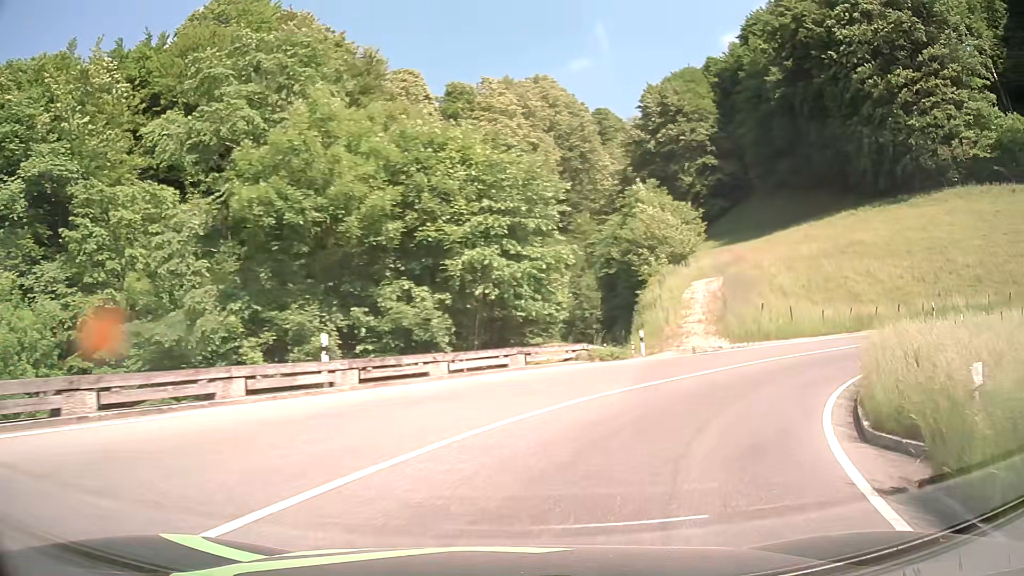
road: primary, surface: asphalt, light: Day
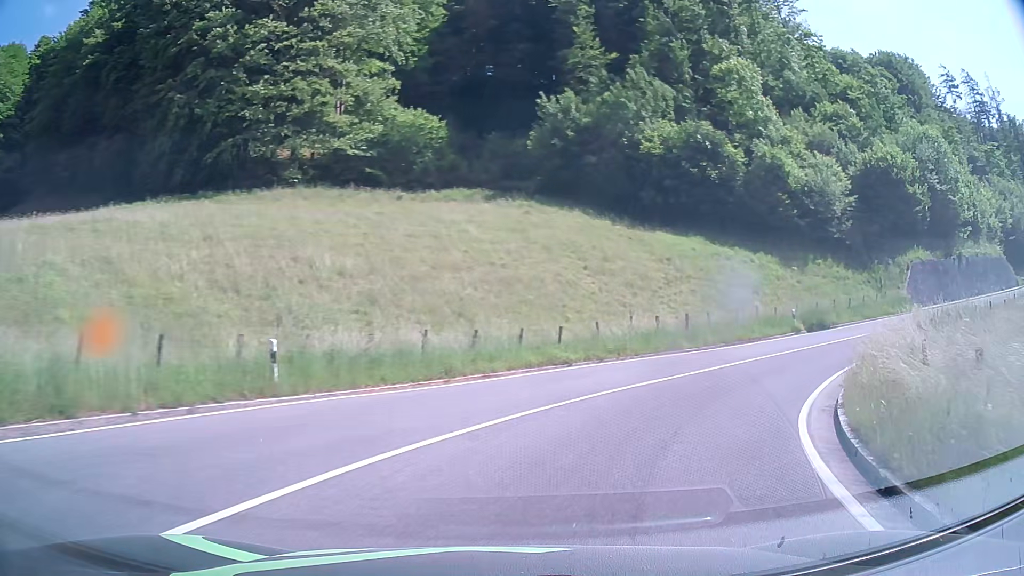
(+14.7, +24.0) m; +63°
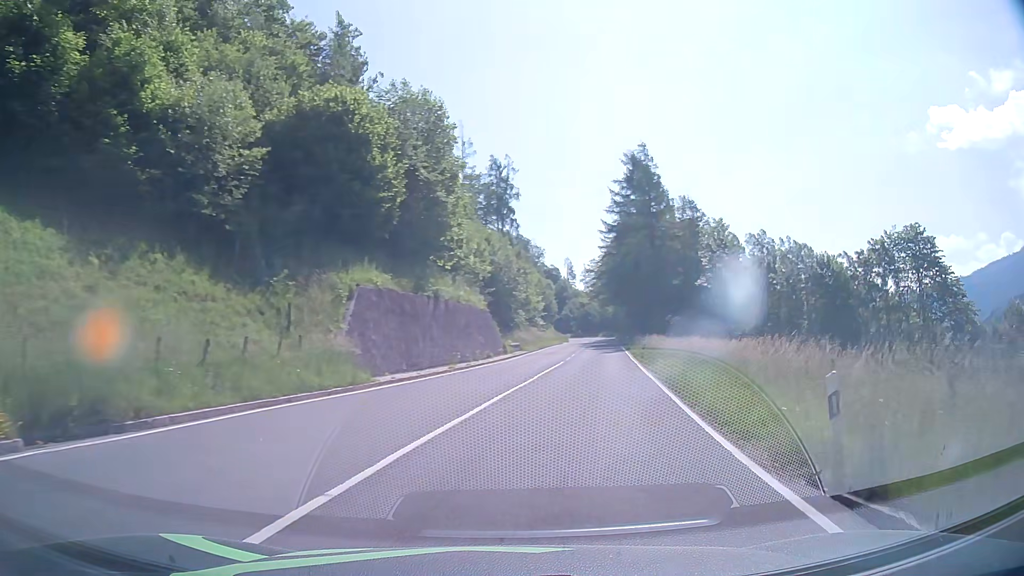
(+11.8, +22.6) m; +54°
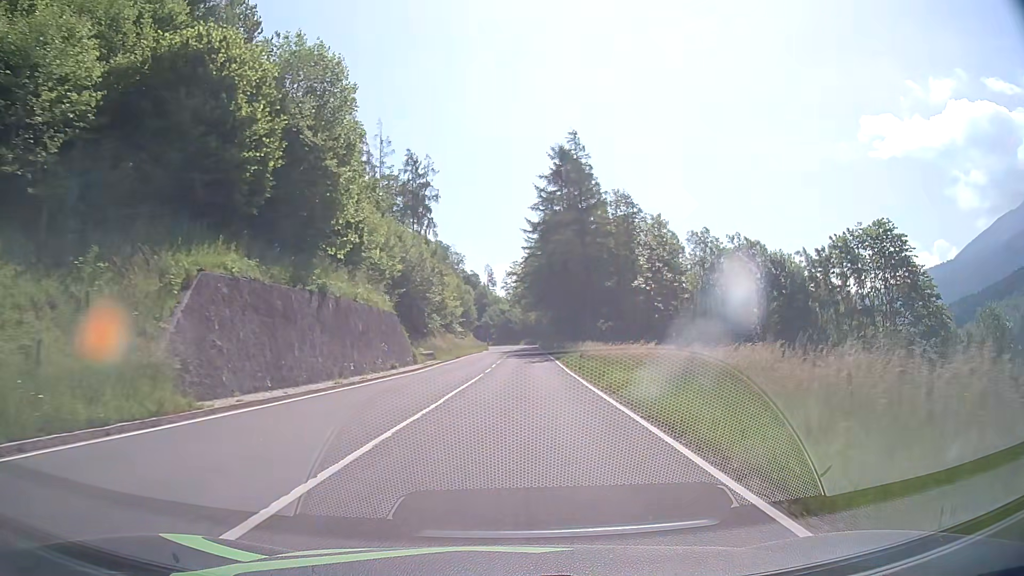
(+0.6, +7.2) m; +8°
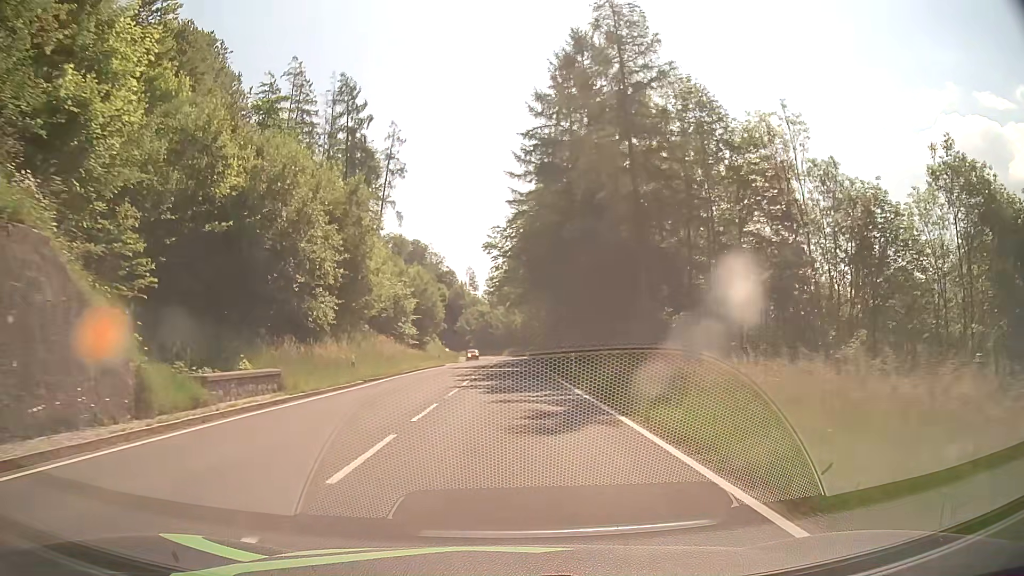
(+1.0, +32.2) m; +2°
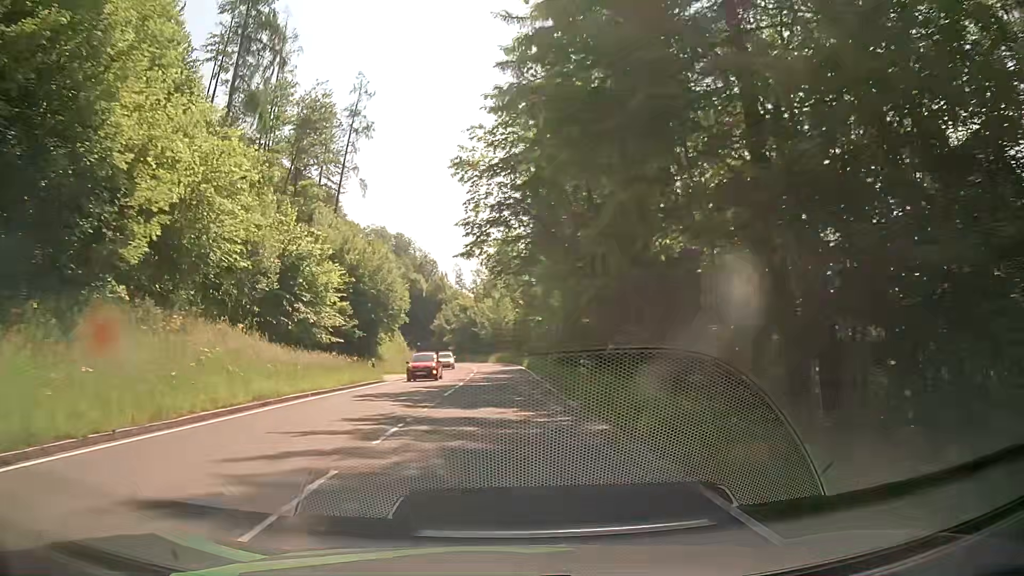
(+0.2, +27.5) m; +1°
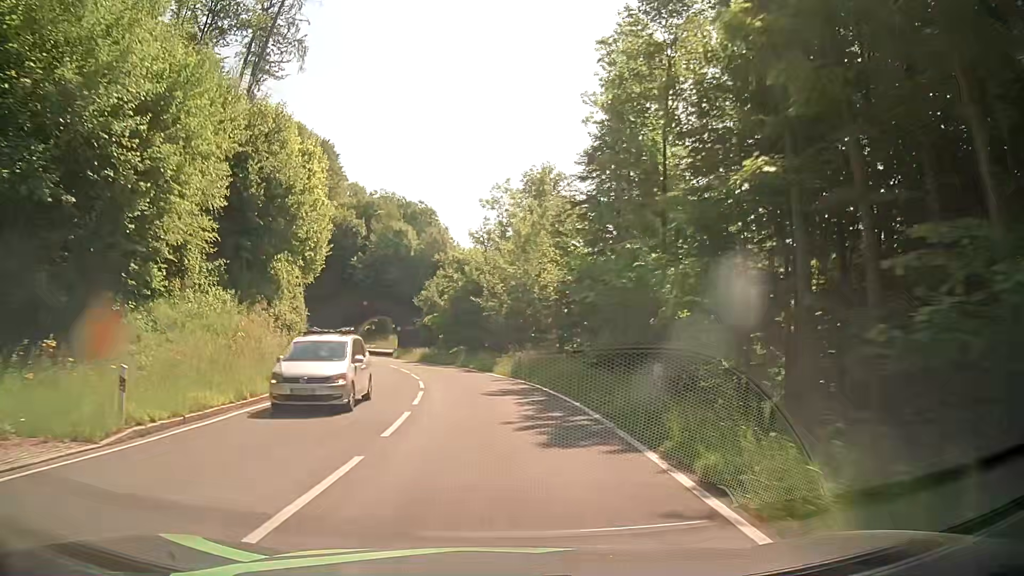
(-0.1, +47.1) m; -3°
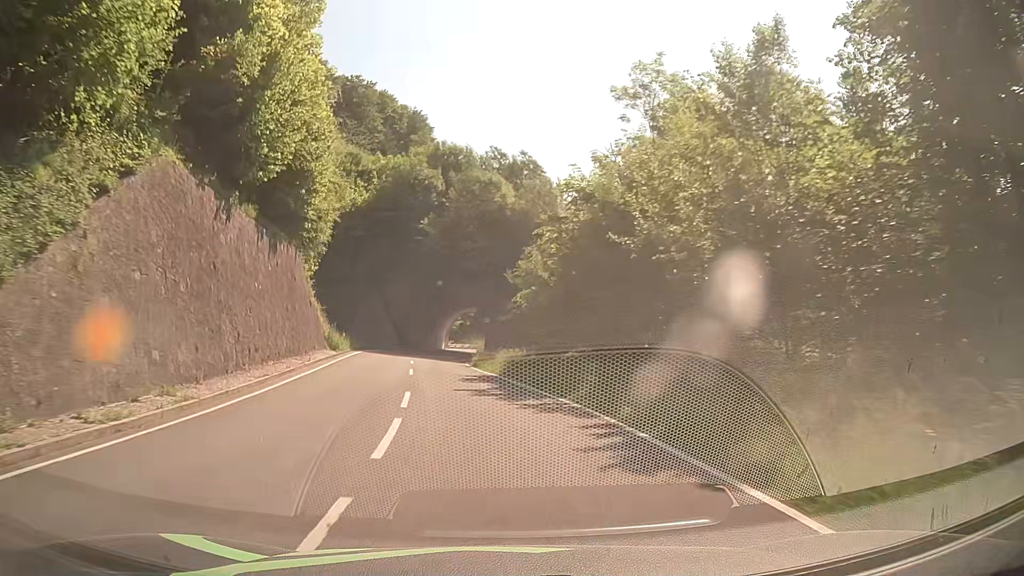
(-1.2, +26.6) m; -8°
(0, +10) (-1, +20) (-3, +30) (-4, +40) (-5, +50) (-5, +60) (-5, +70) (-5, +80) (-5, +90) (-4, +100) m
